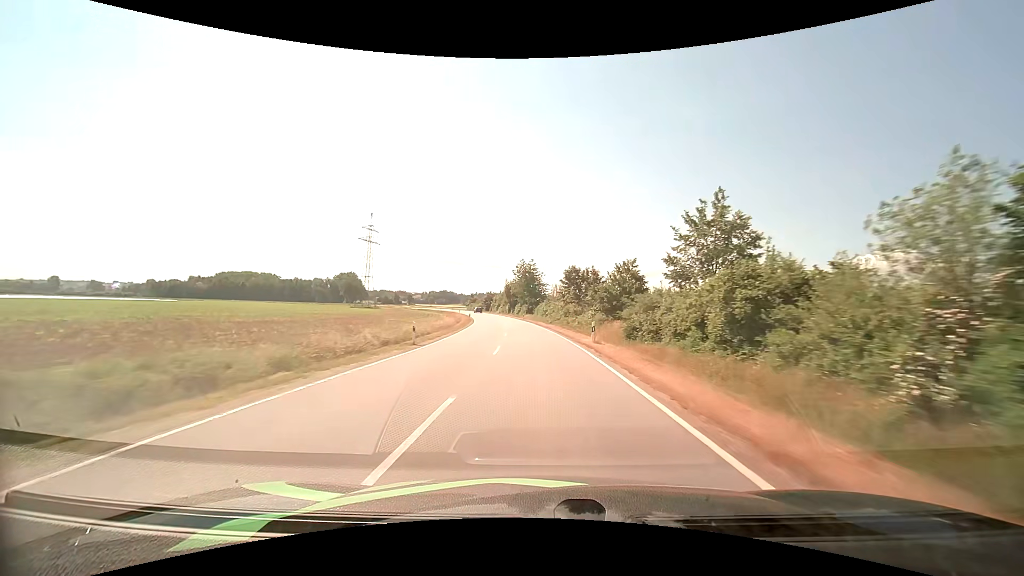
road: tertiary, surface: asphalt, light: Day
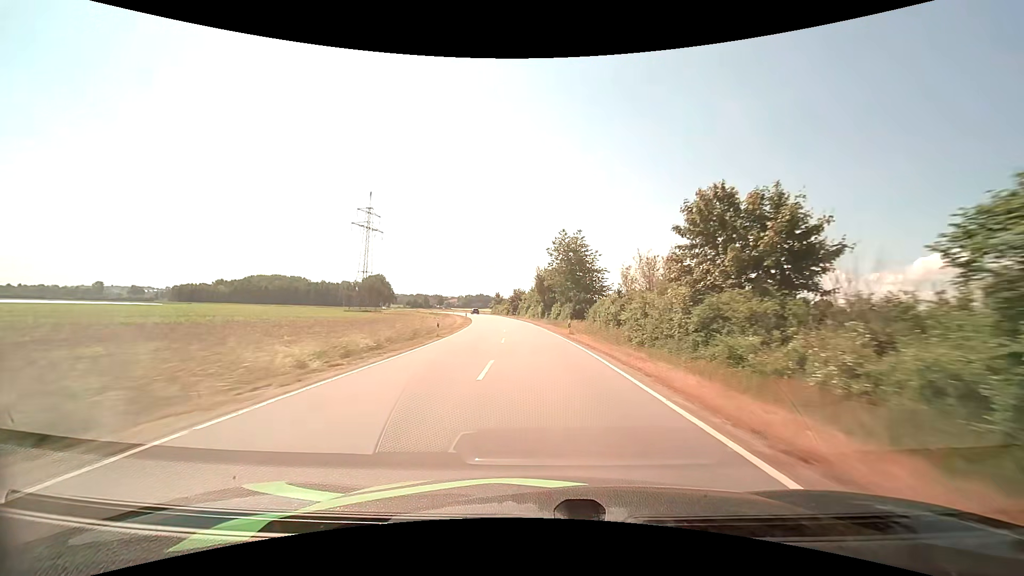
(-1.6, +42.8) m; -4°
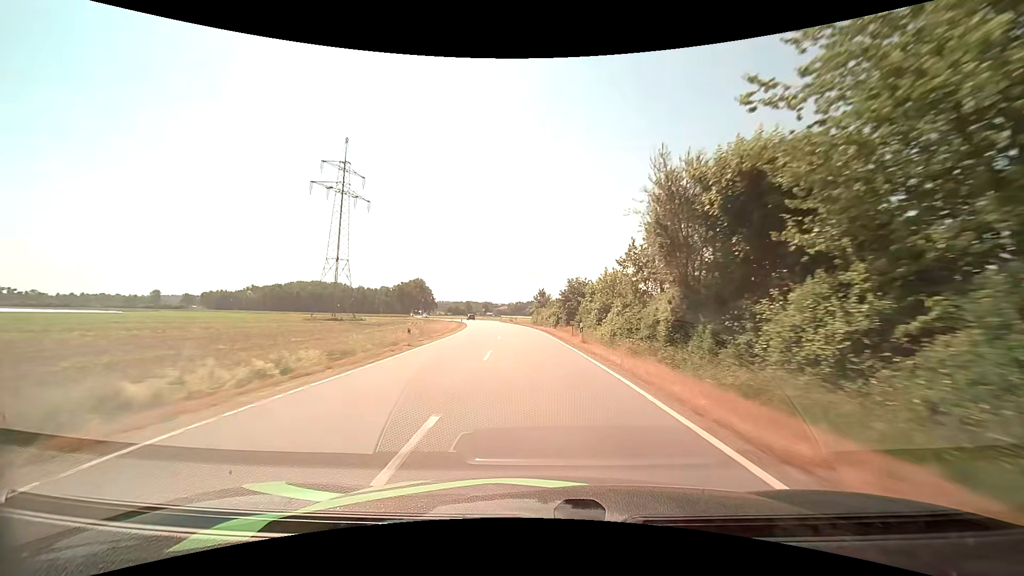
(-2.9, +56.2) m; -6°
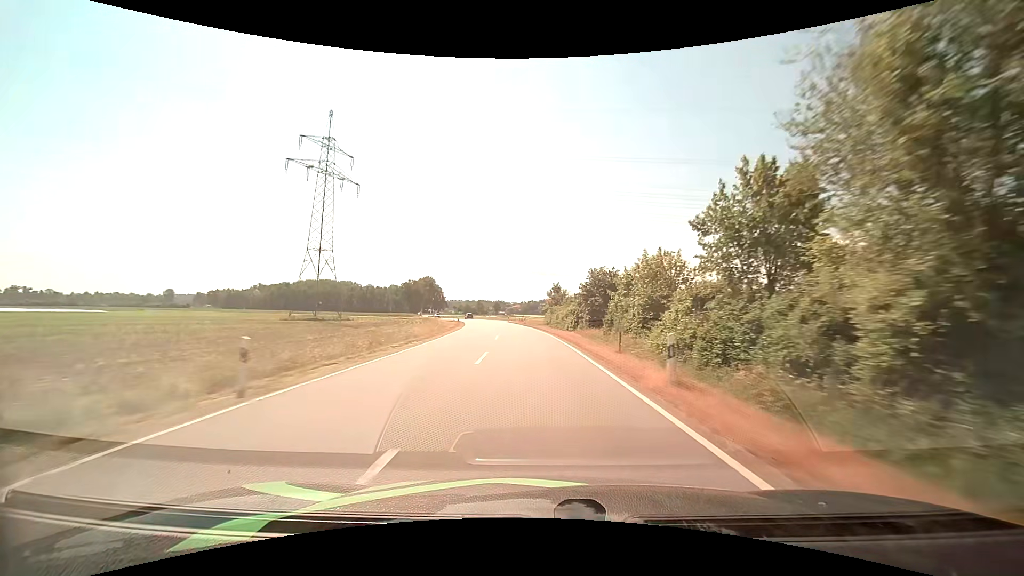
(-0.2, +13.9) m; -2°
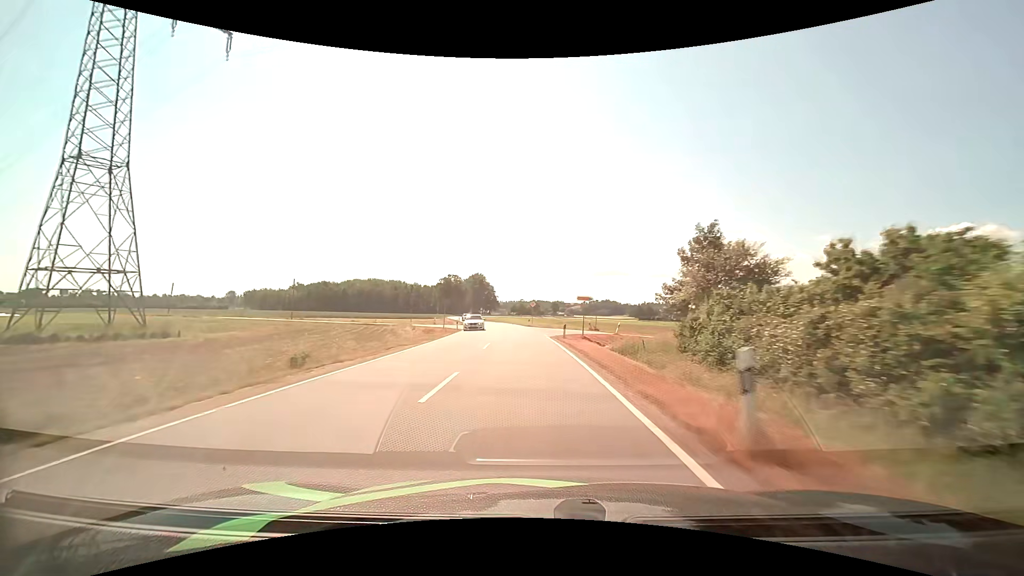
(-2.7, +54.4) m; -6°
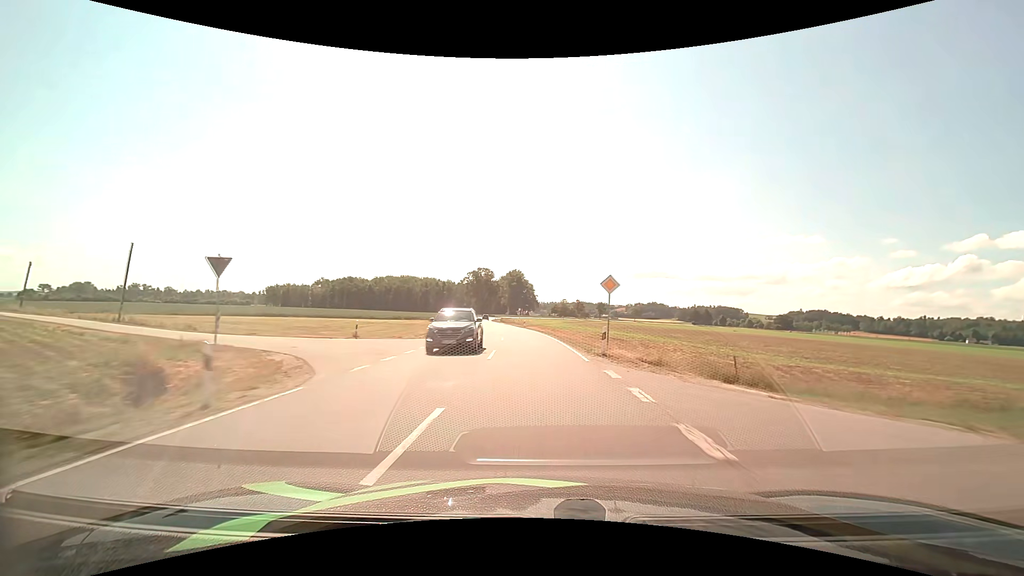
(-2.0, +41.0) m; -5°
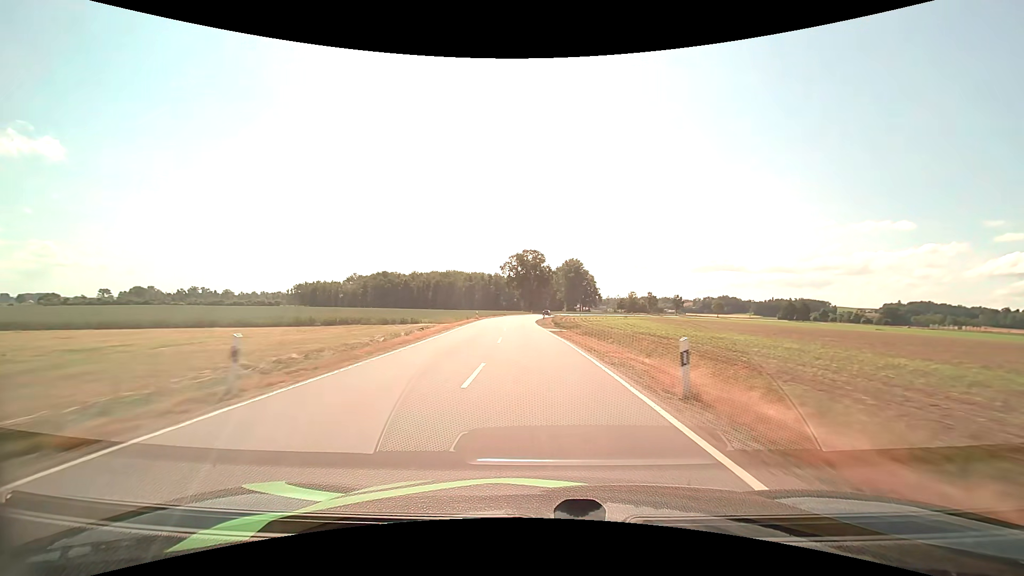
(-3.0, +55.4) m; -6°
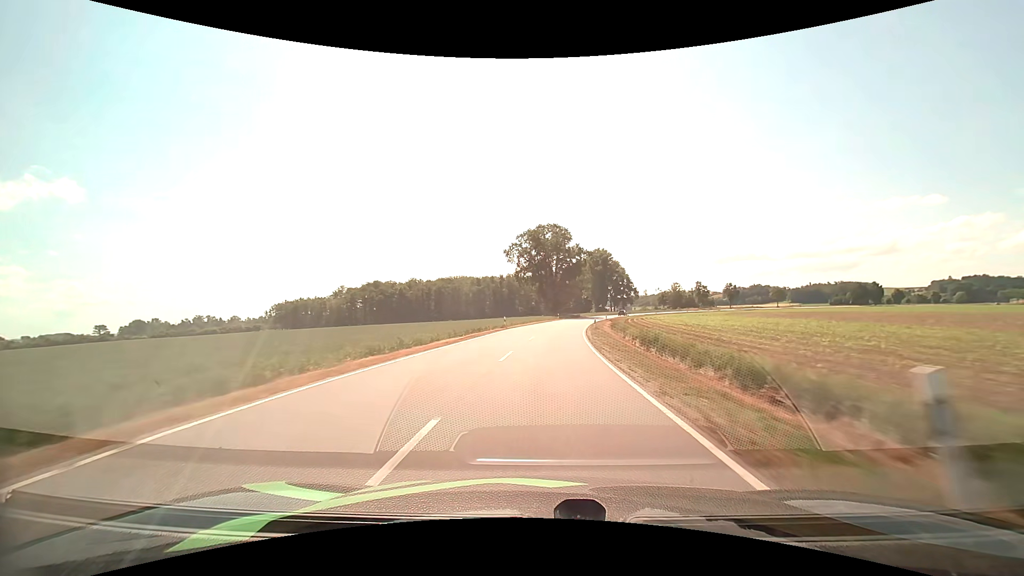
(-2.2, +55.3) m; -3°
(0, +10) (0, +20) (+1, +30) (+2, +40) (+3, +50) (+4, +60) (+5, +70) (+7, +80) (+9, +89) (+12, +99) m
